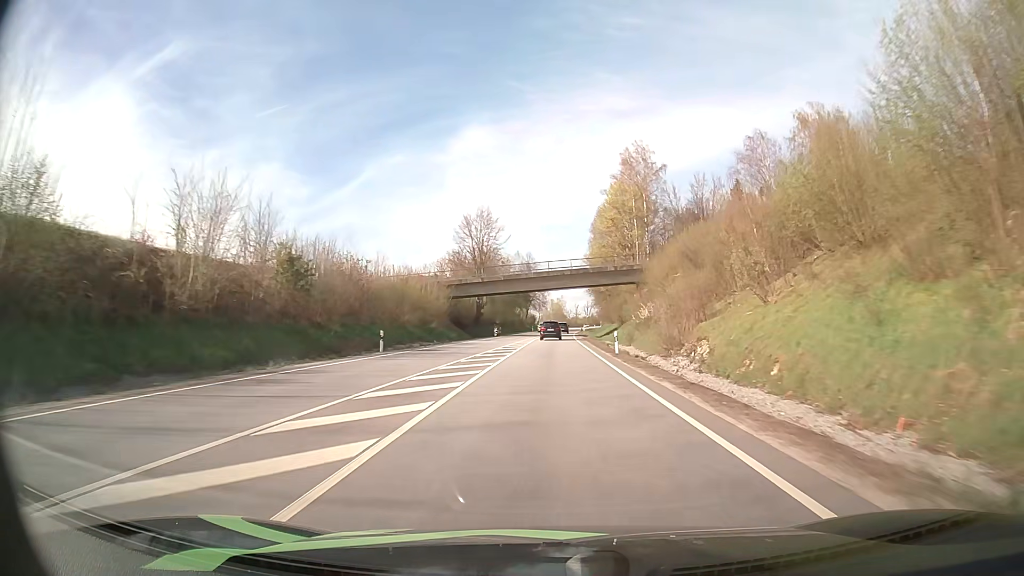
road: primary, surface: asphalt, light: Day
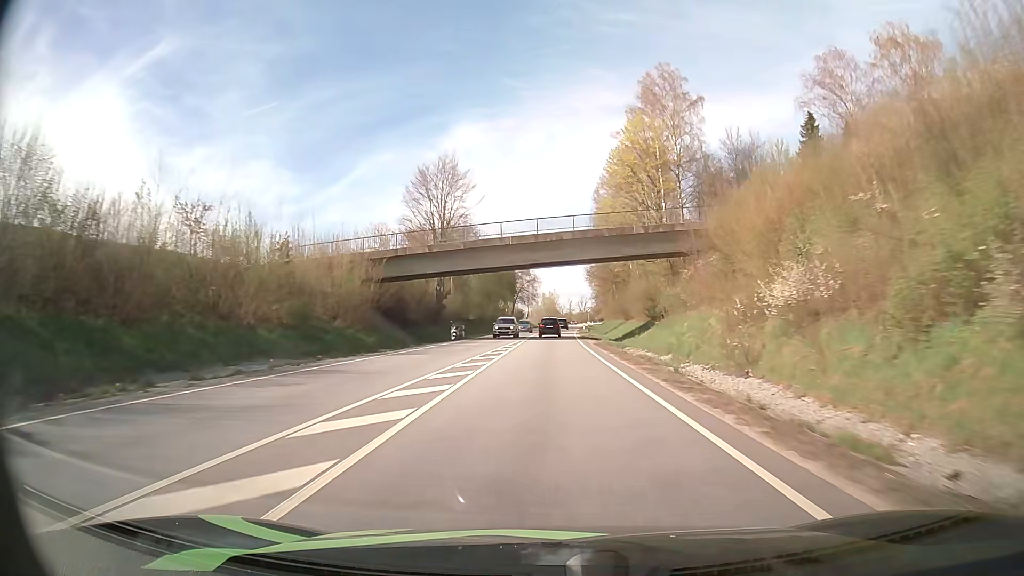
(+0.2, +28.4) m; +1°
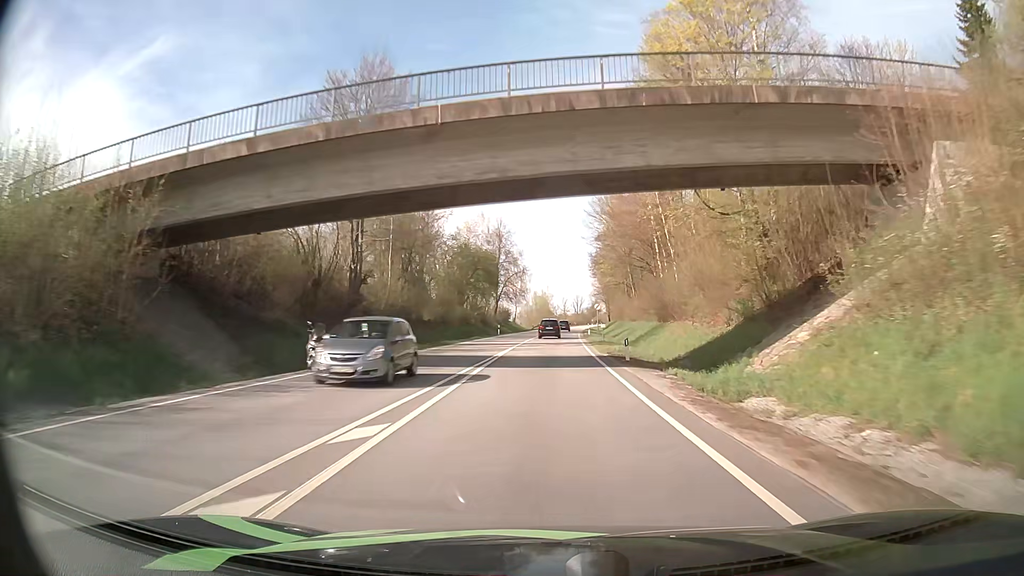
(+0.2, +28.1) m; +1°
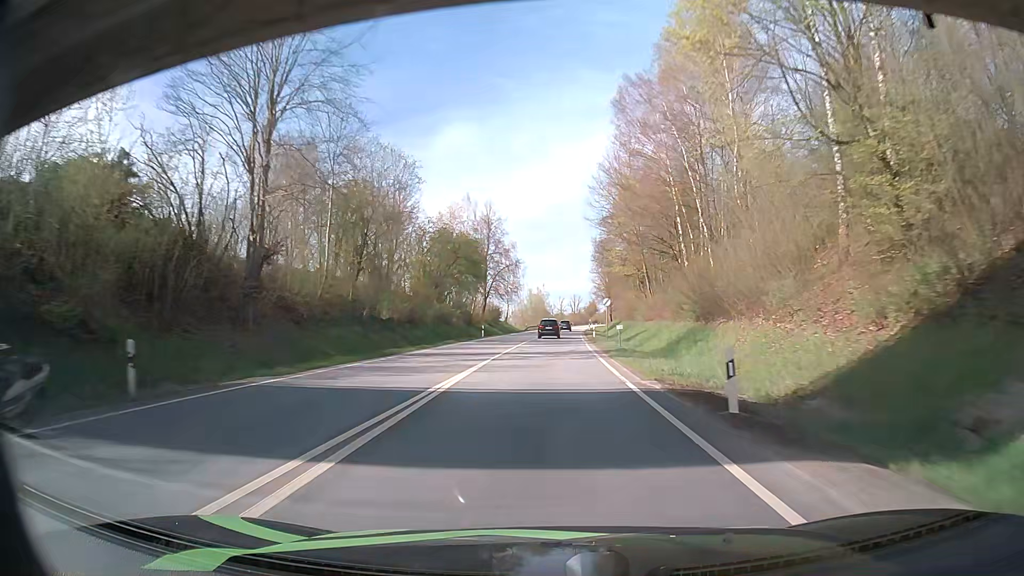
(+0.1, +14.0) m; 0°
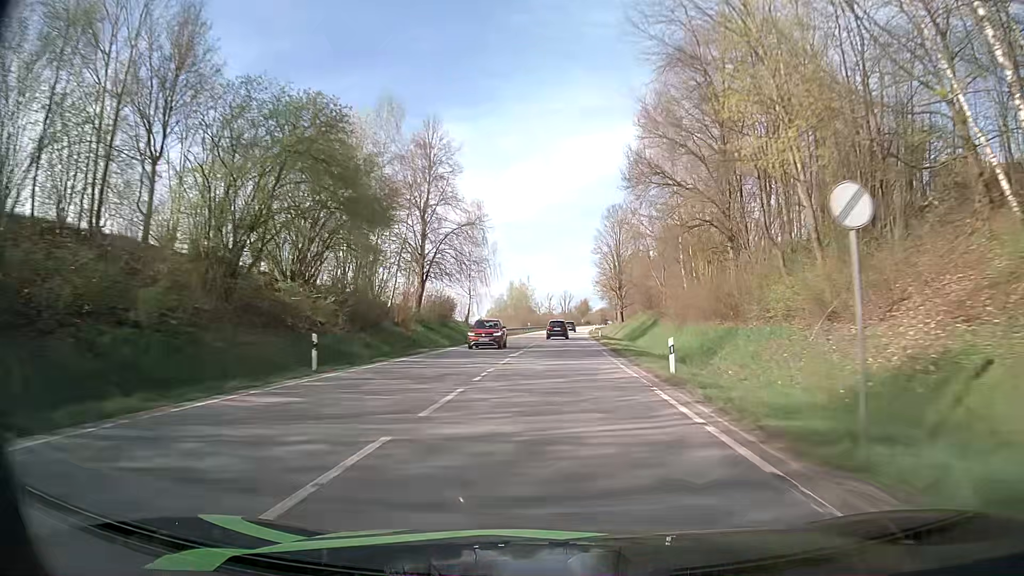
(+0.4, +42.2) m; +1°
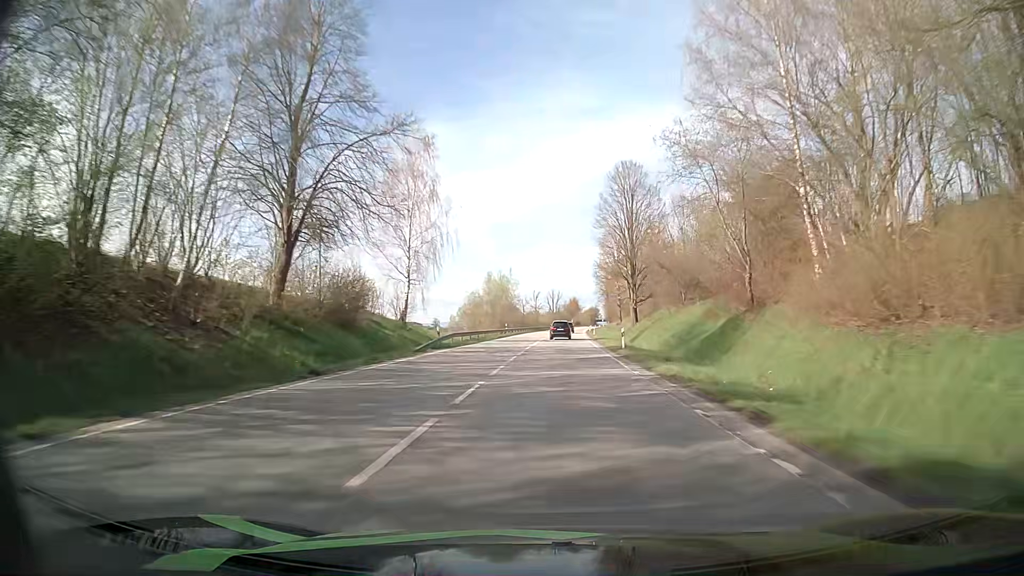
(+0.1, +28.5) m; +1°
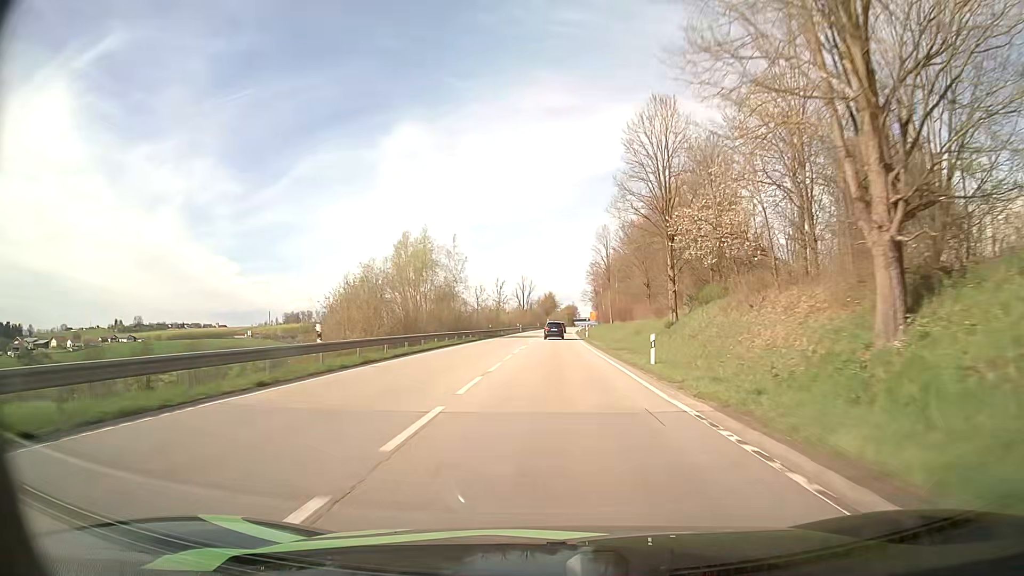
(+1.2, +58.6) m; +2°
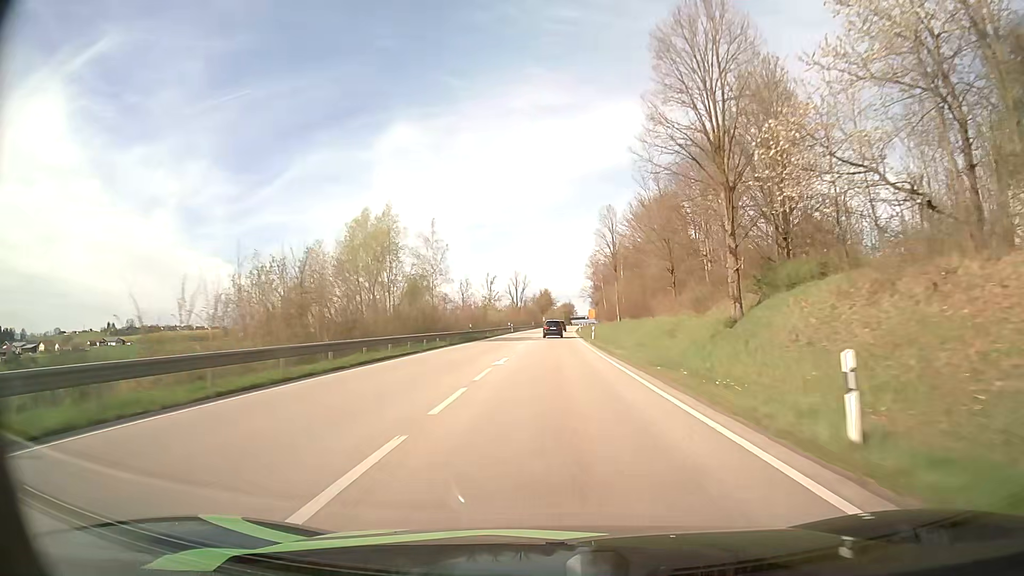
(0.0, +15.0) m; 0°
(0, +10) (0, +20) (0, +30) (0, +40) (+1, +50) (+1, +60) (+1, +70) (+1, +80) (+2, +90) (+2, +100) m
